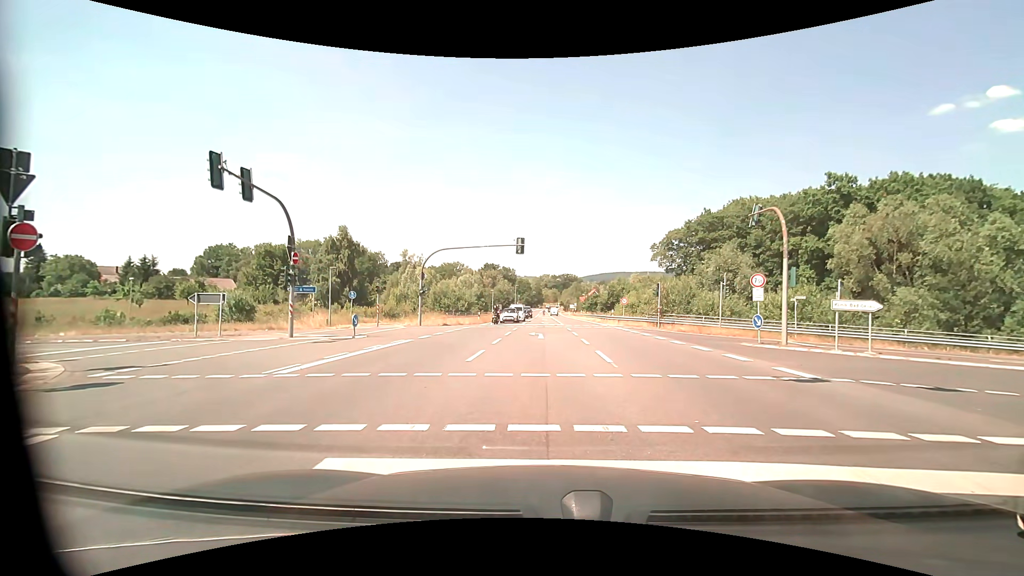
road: secondary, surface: asphalt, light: Day
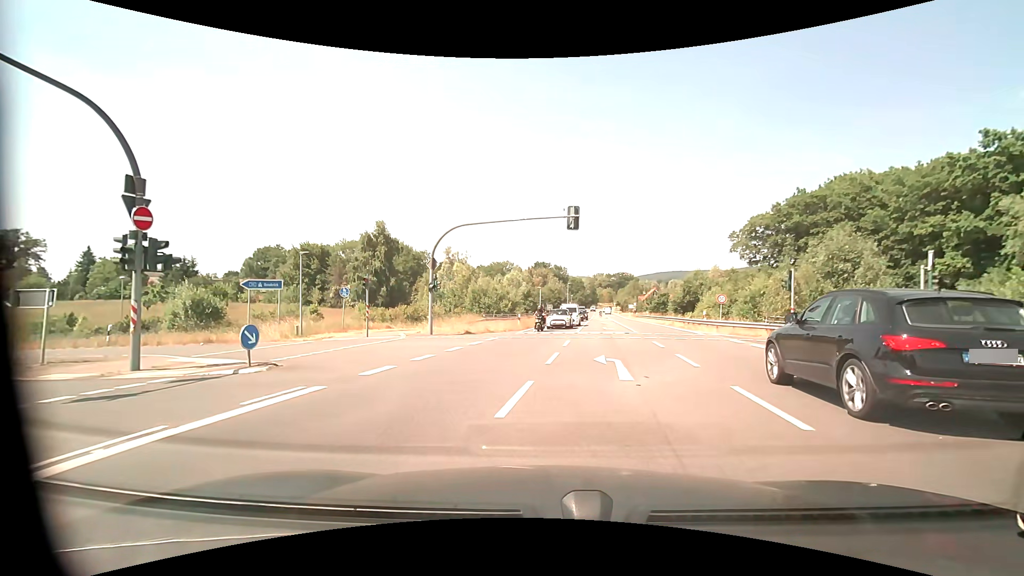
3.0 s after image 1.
(-0.6, +12.7) m; -6°
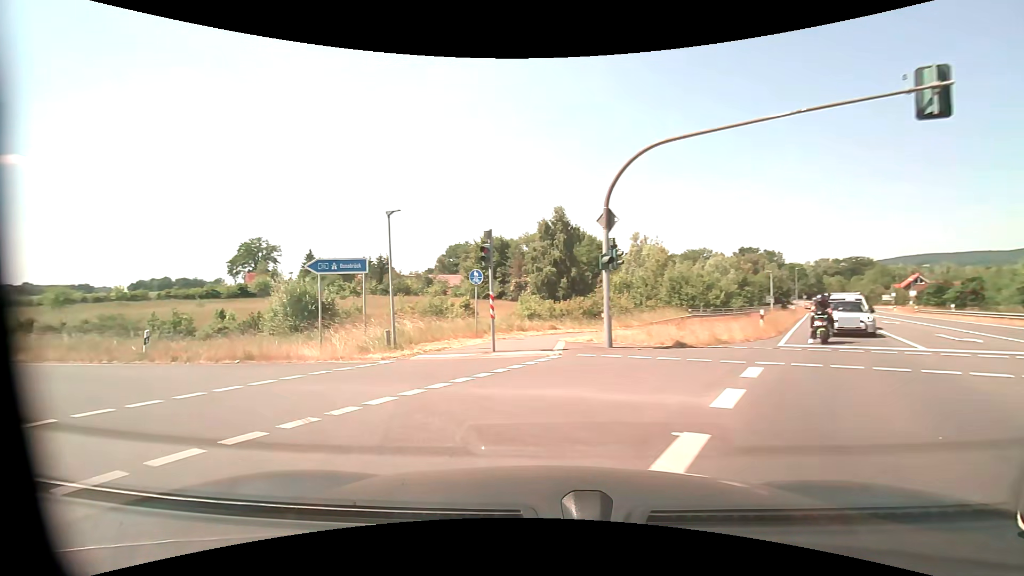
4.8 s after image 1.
(-1.7, +12.5) m; -20°
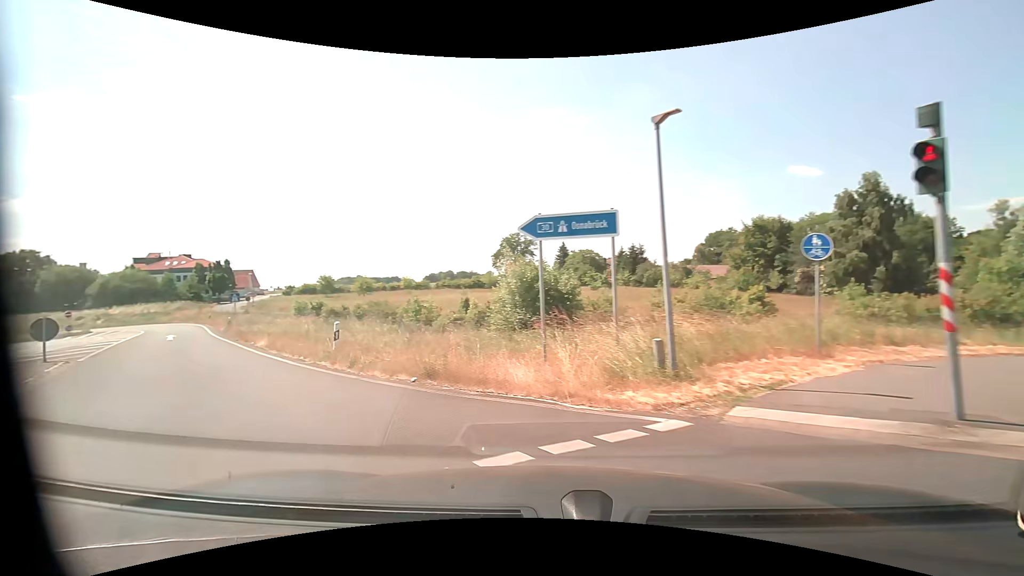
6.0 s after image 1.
(-1.7, +7.3) m; -28°
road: motorway_link
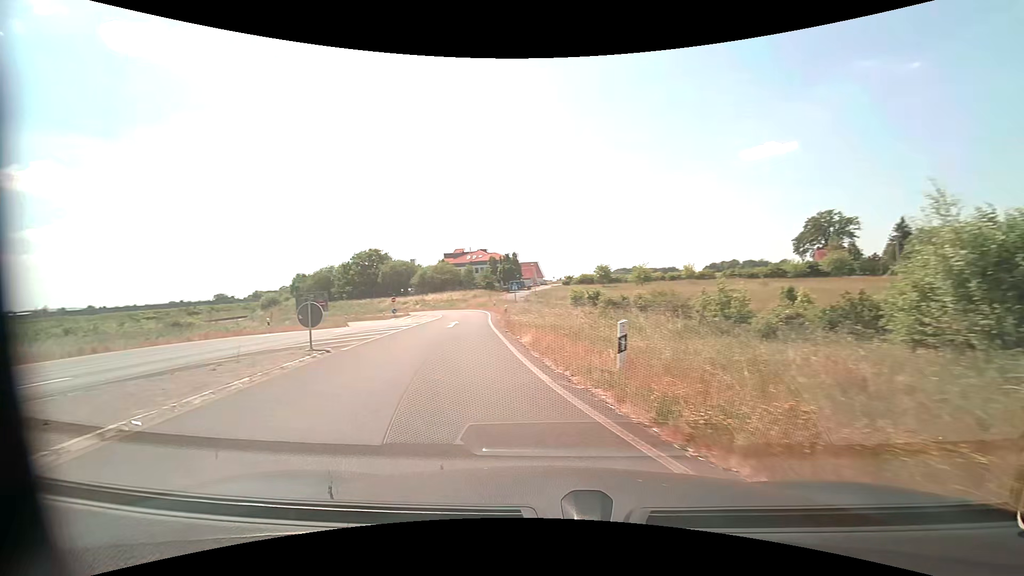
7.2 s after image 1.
(-1.6, +5.9) m; -31°
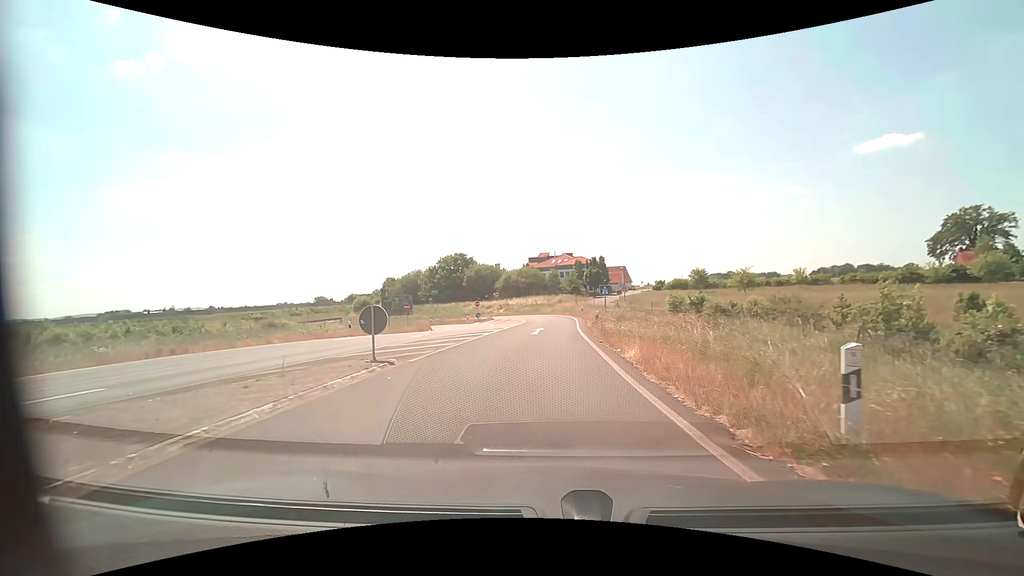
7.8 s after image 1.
(-0.3, +2.9) m; -10°
(-1, +10) (-1, +20) (0, +30) (0, +40) (0, +50) (0, +60) (-3, +70) (-7, +79) (-13, +87) (-20, +94) m
